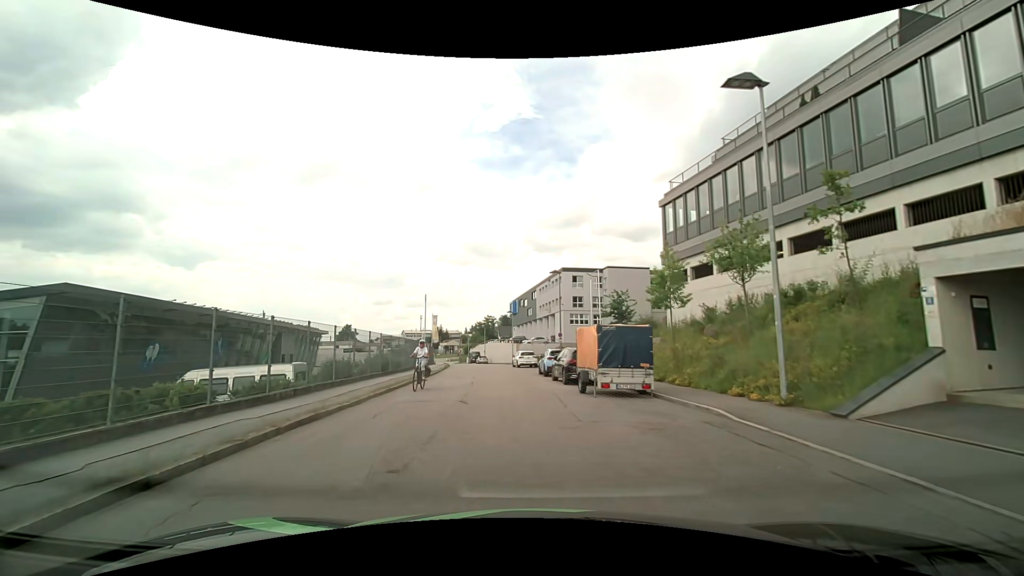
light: Day
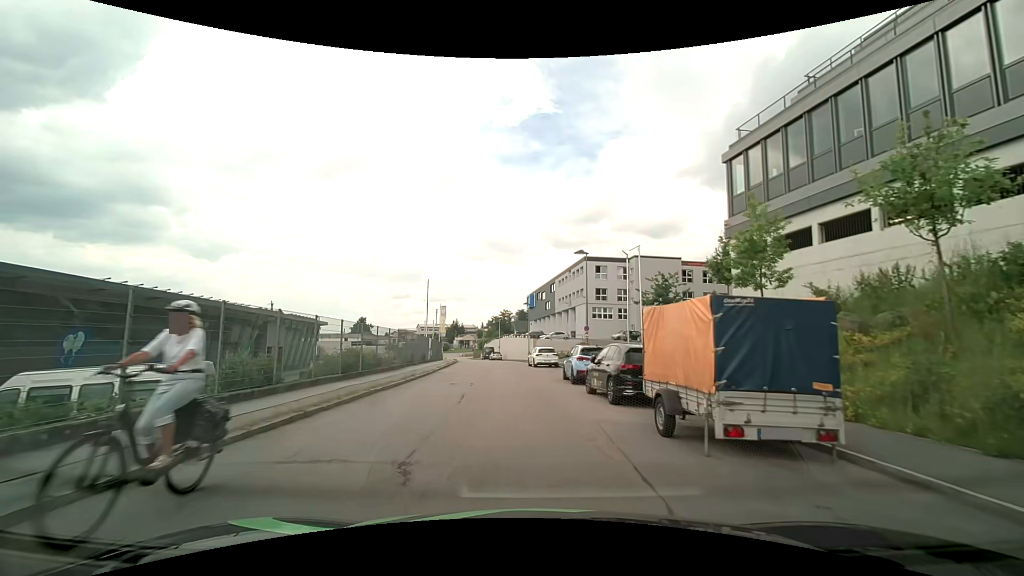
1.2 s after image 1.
(-0.2, +7.7) m; -1°
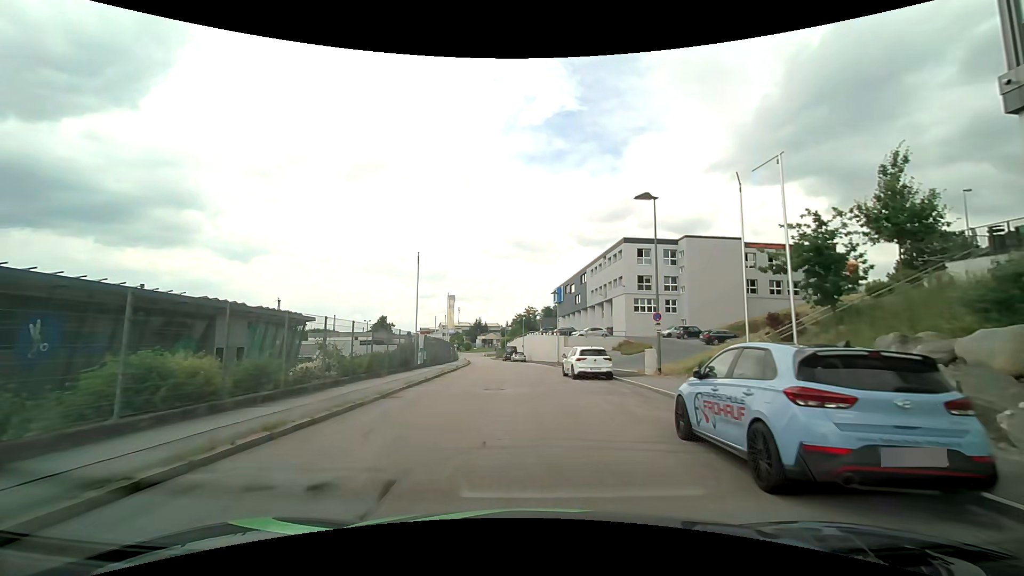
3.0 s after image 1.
(-0.5, +13.4) m; -4°
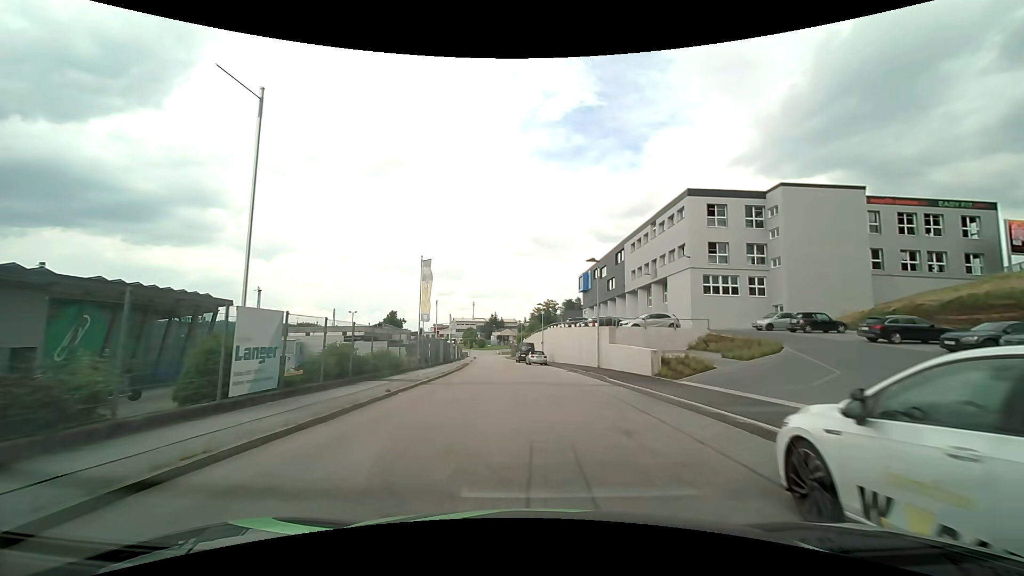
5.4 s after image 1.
(-0.3, +20.7) m; -2°
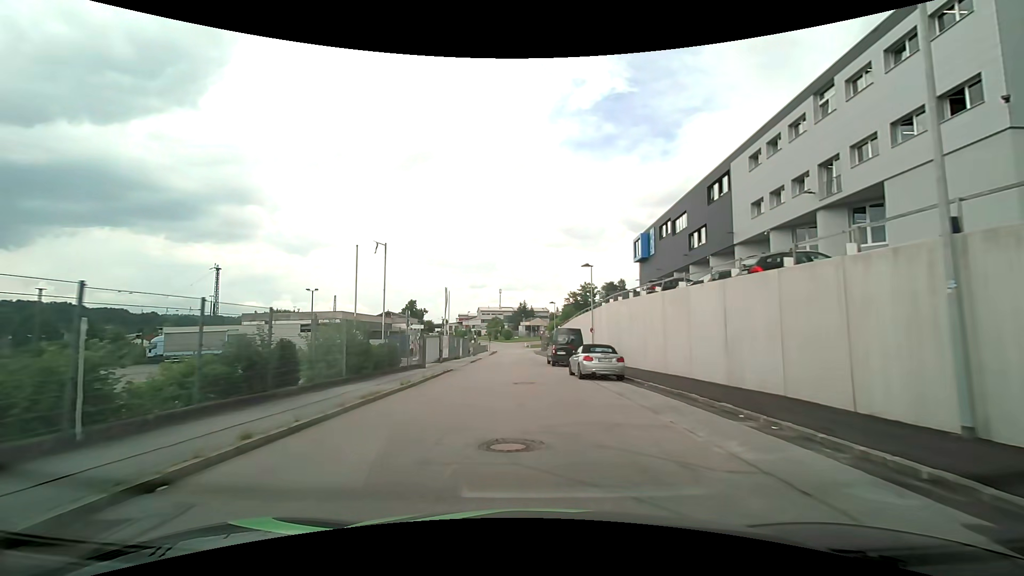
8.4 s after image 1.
(-0.8, +29.2) m; -3°
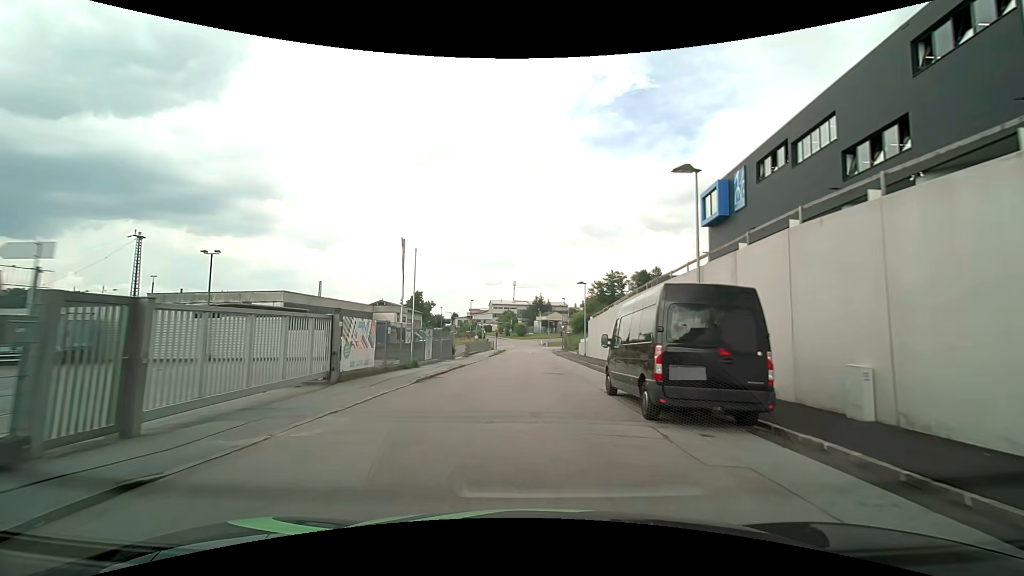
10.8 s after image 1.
(-0.6, +23.6) m; -2°
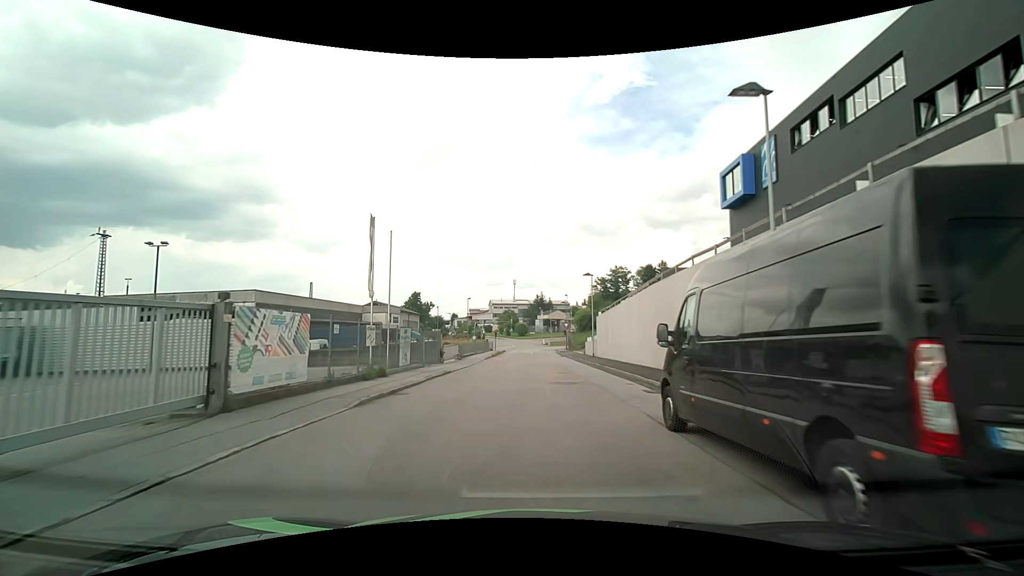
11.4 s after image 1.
(0.0, +5.9) m; 0°
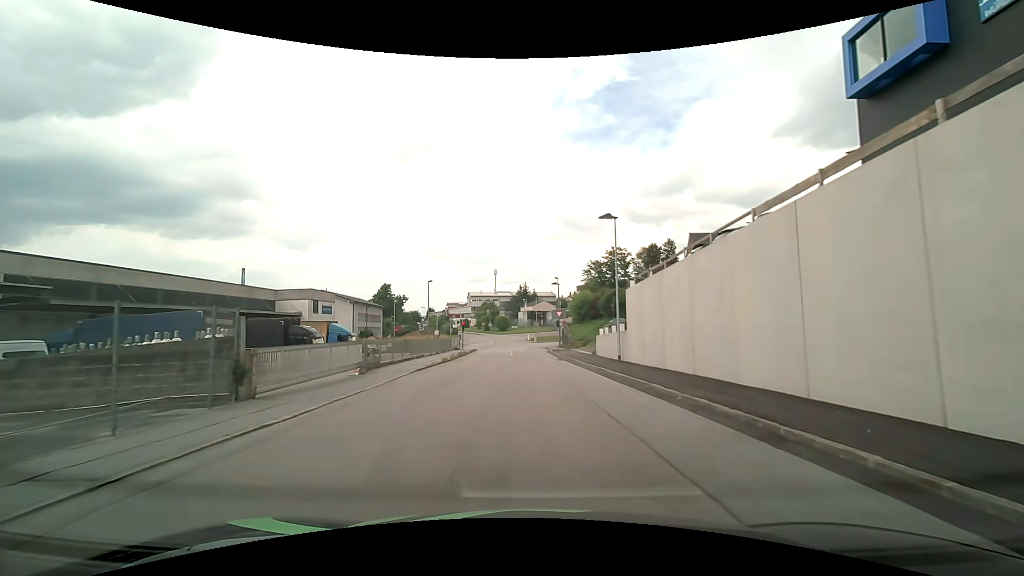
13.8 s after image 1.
(+0.1, +21.7) m; +1°
